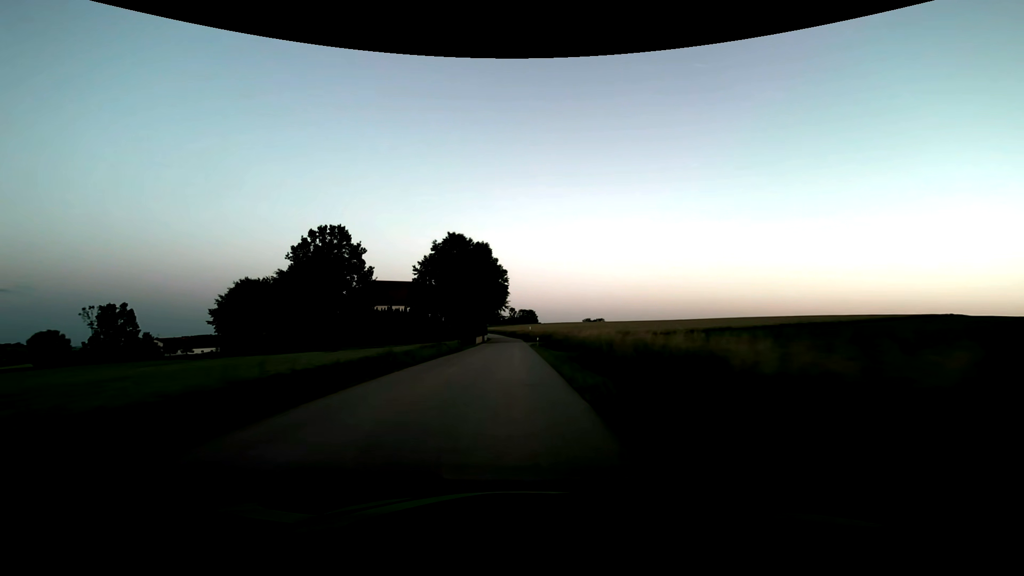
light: Dusk
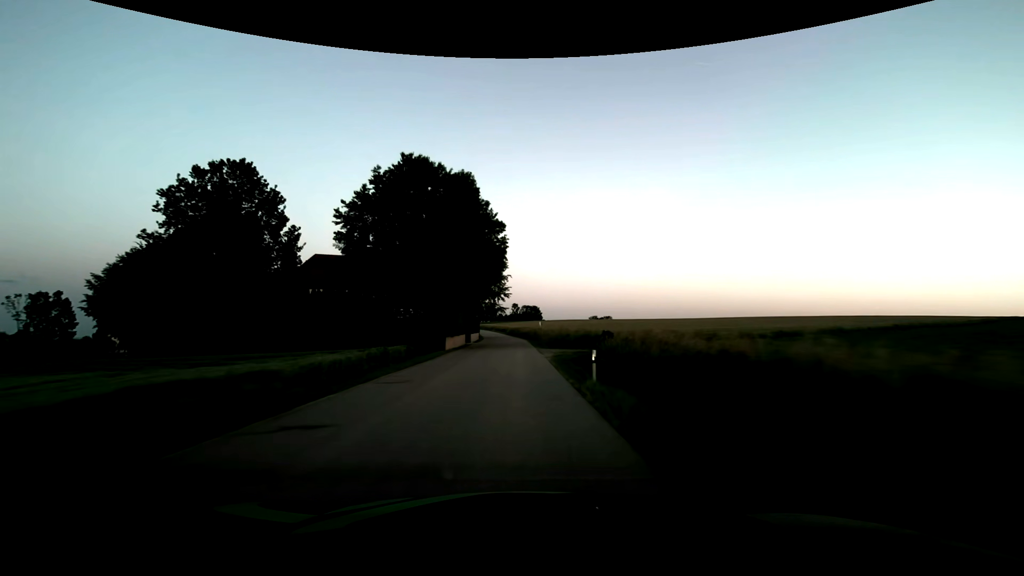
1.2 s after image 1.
(-0.1, +29.4) m; 0°
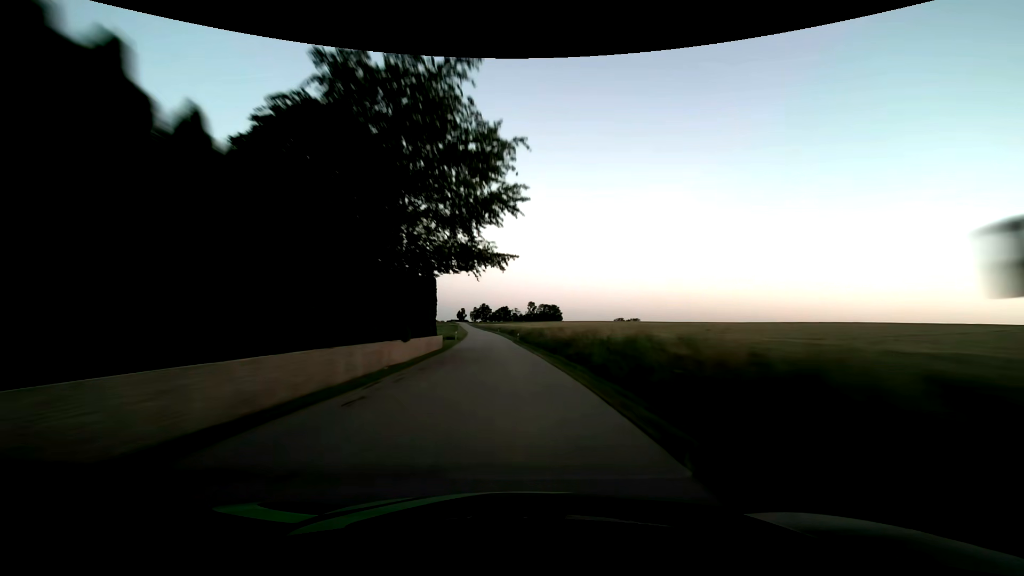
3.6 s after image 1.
(-0.4, +58.5) m; -1°
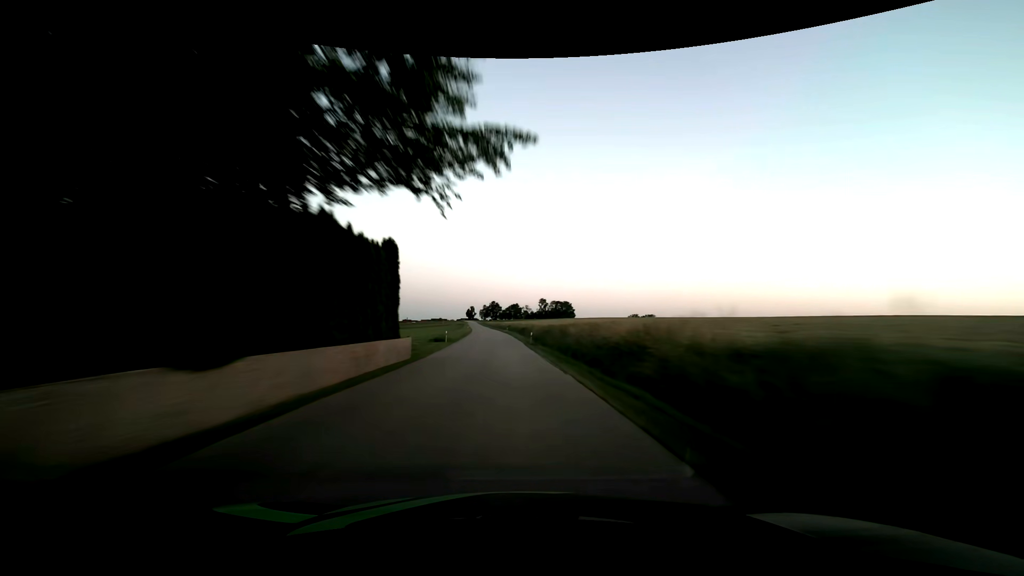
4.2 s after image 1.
(-0.2, +14.5) m; -1°
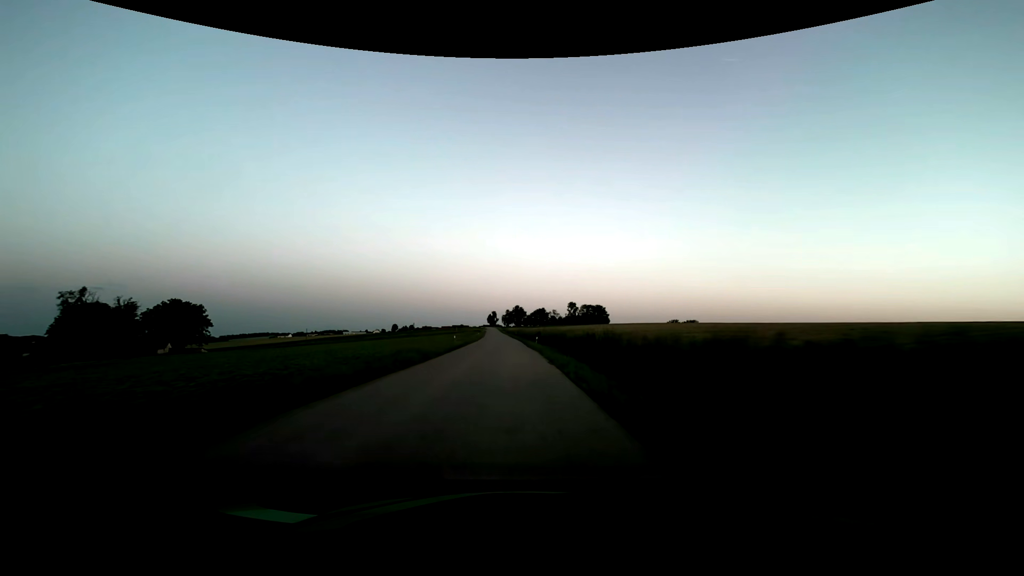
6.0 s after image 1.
(-1.4, +43.3) m; -3°
(0, +10) (0, +20) (0, +30) (-1, +40) (-1, +50) (-1, +60) (-2, +70) (-2, +80) (-3, +90) (-3, +100) m
